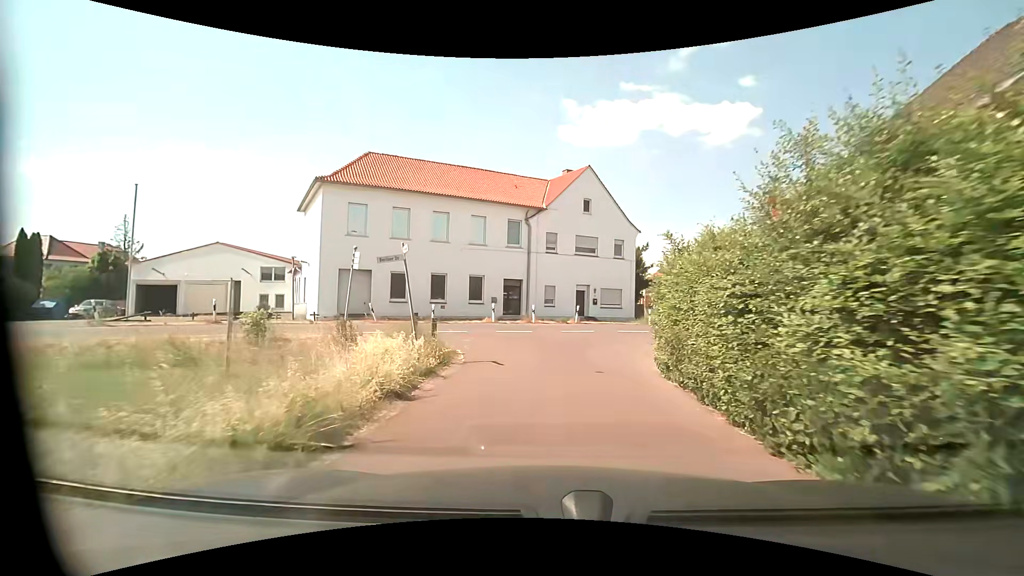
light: Day
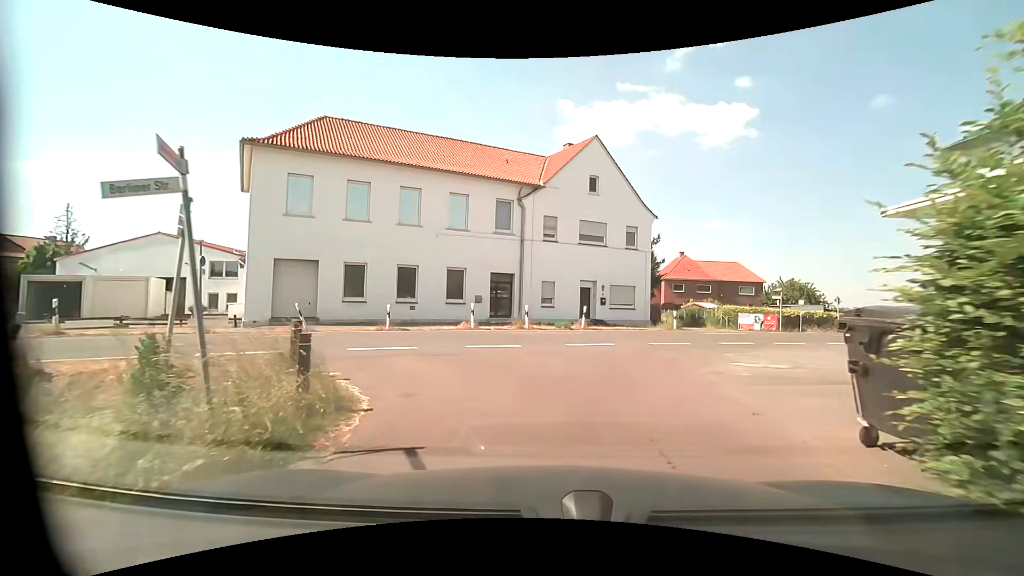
(-0.1, +7.0) m; -1°
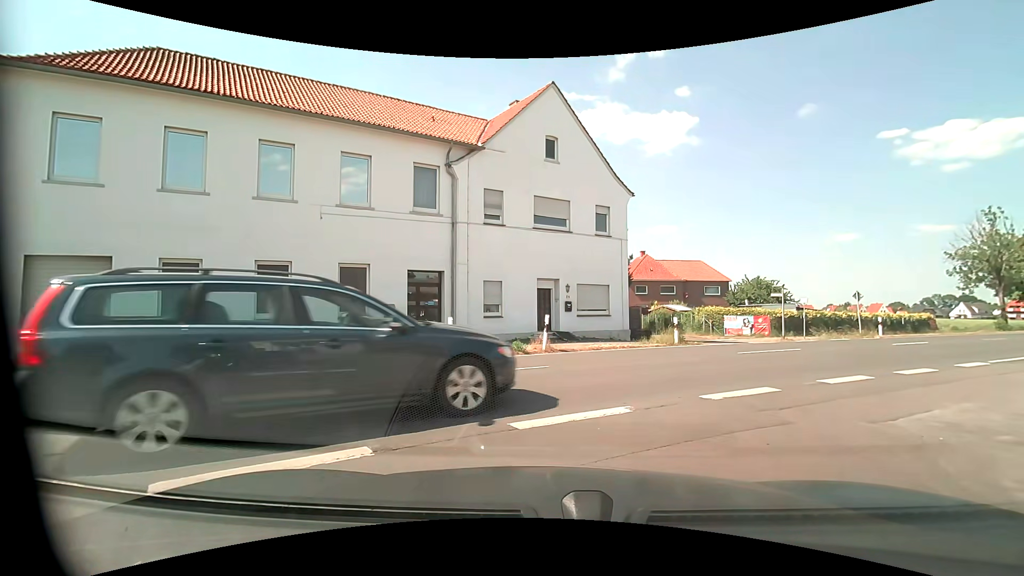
(+0.5, +8.4) m; +7°
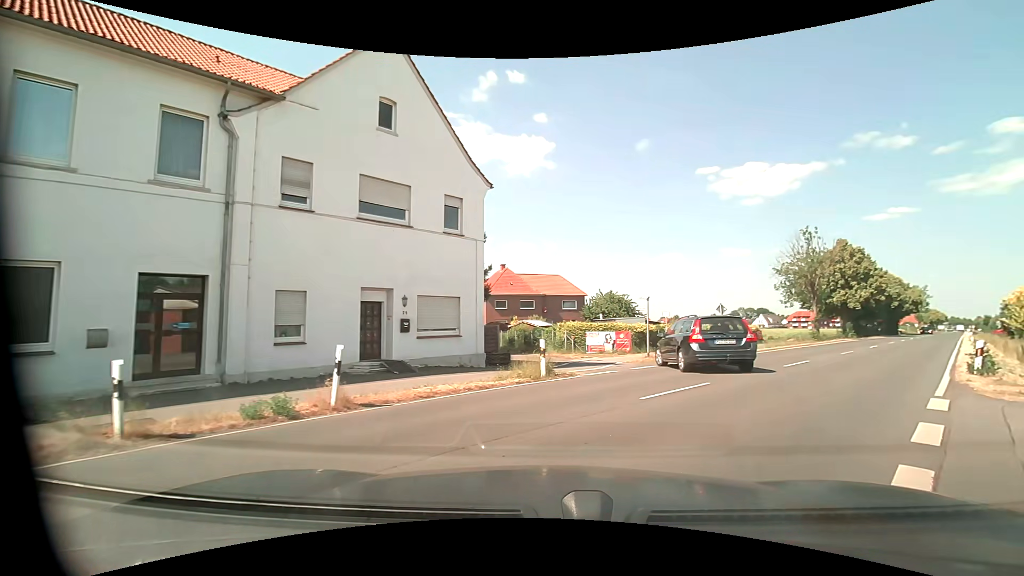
(+0.5, +6.1) m; +15°
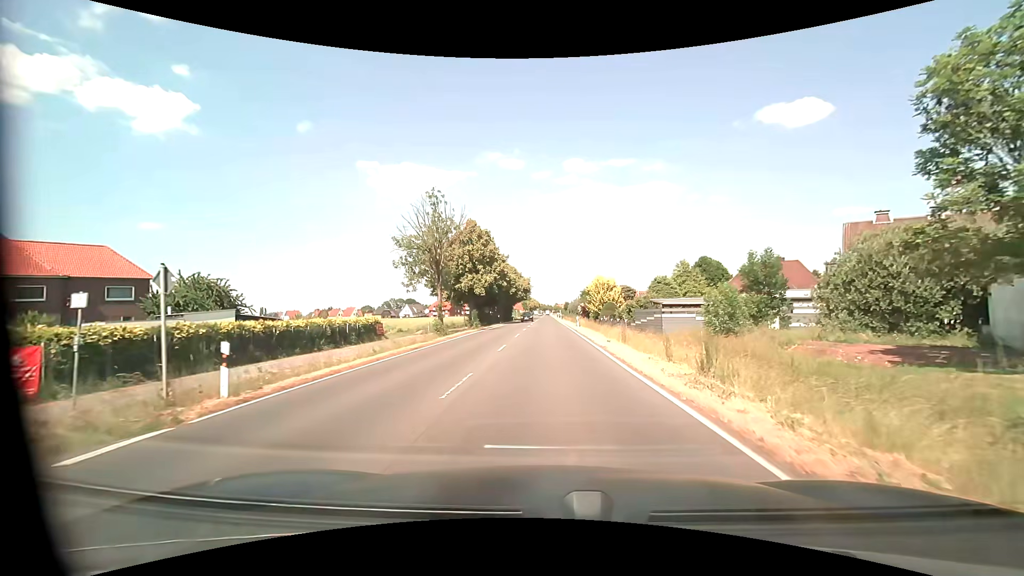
(+8.2, +17.0) m; +37°
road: primary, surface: asphalt
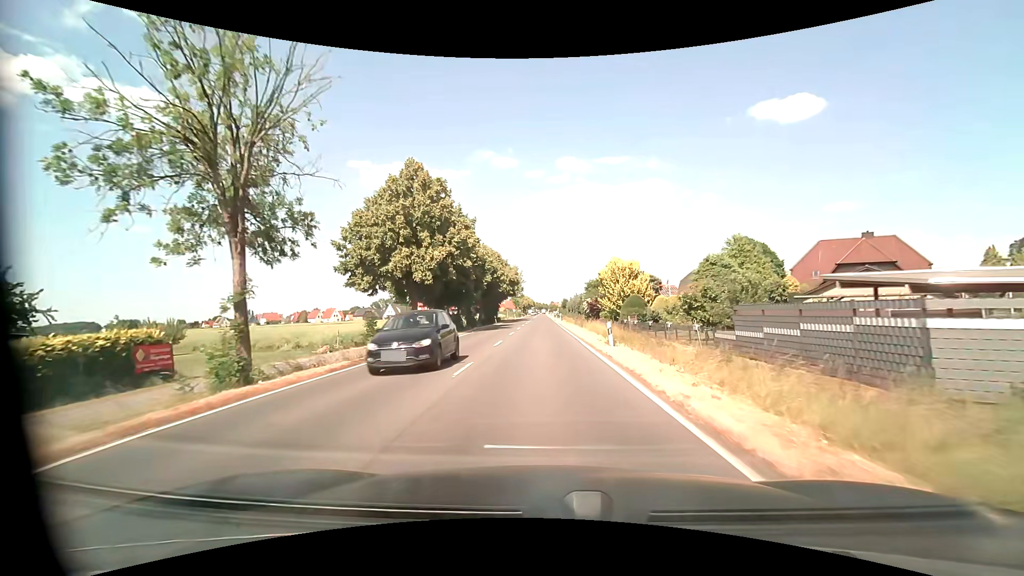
(+0.2, +25.7) m; 0°
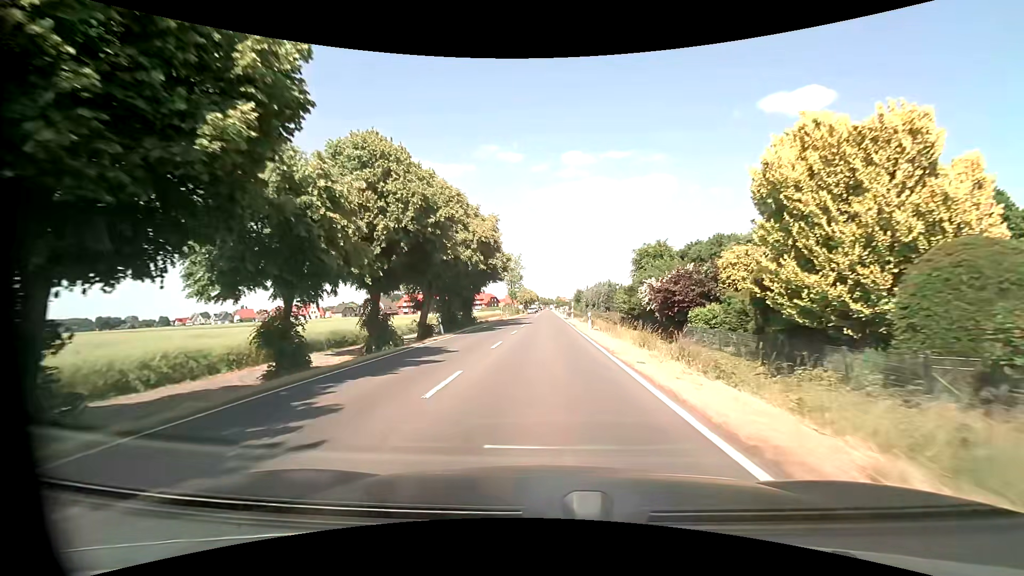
(-0.2, +39.4) m; 0°
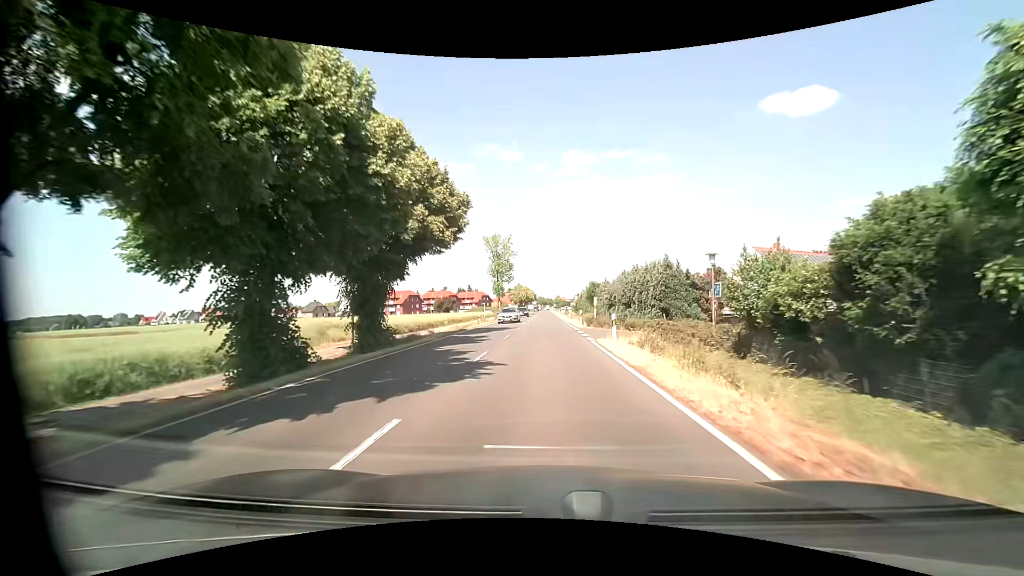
(-0.2, +31.8) m; 0°
(0, +10) (0, +20) (0, +30) (0, +40) (0, +50) (0, +60) (0, +70) (0, +80) (0, +90) (0, +100) m
